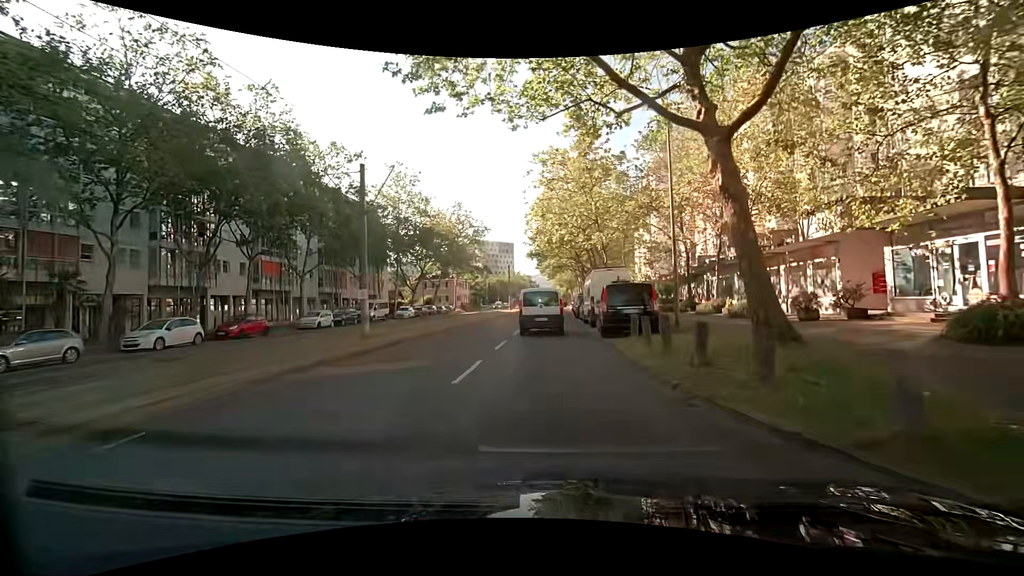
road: tertiary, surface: asphalt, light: Day
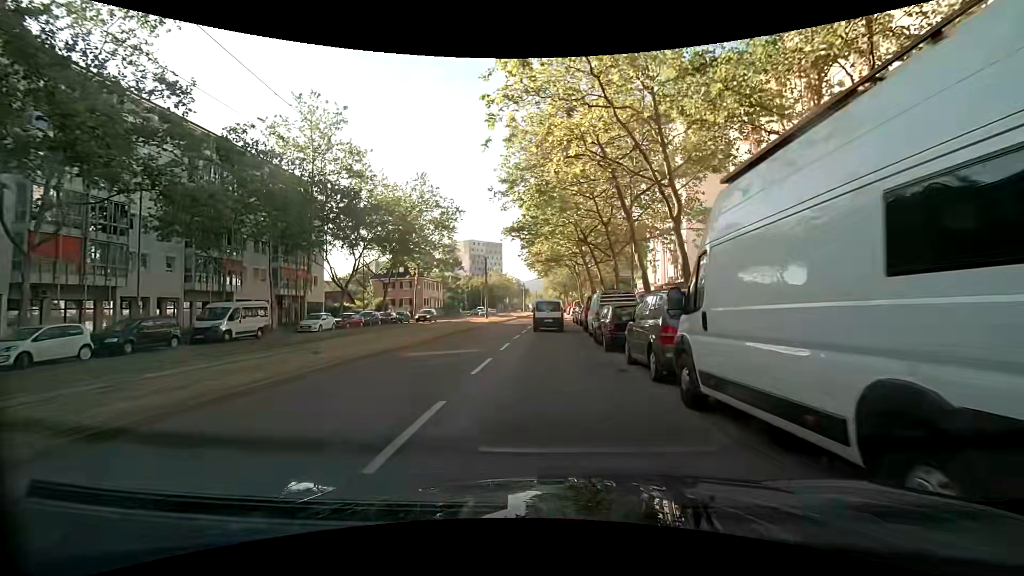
(+0.2, +21.6) m; +1°
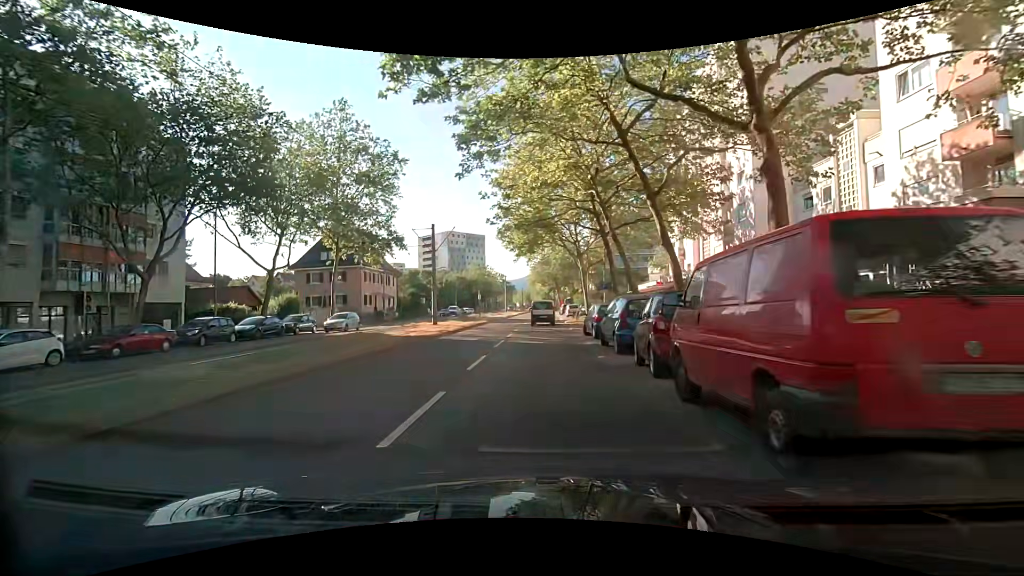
(+0.3, +22.9) m; +1°
